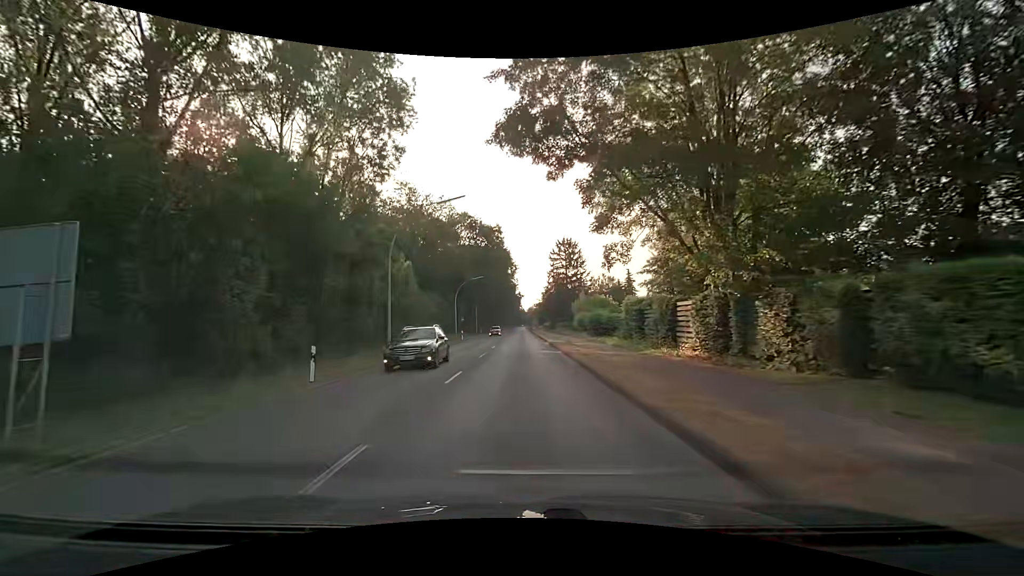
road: secondary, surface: asphalt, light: Day
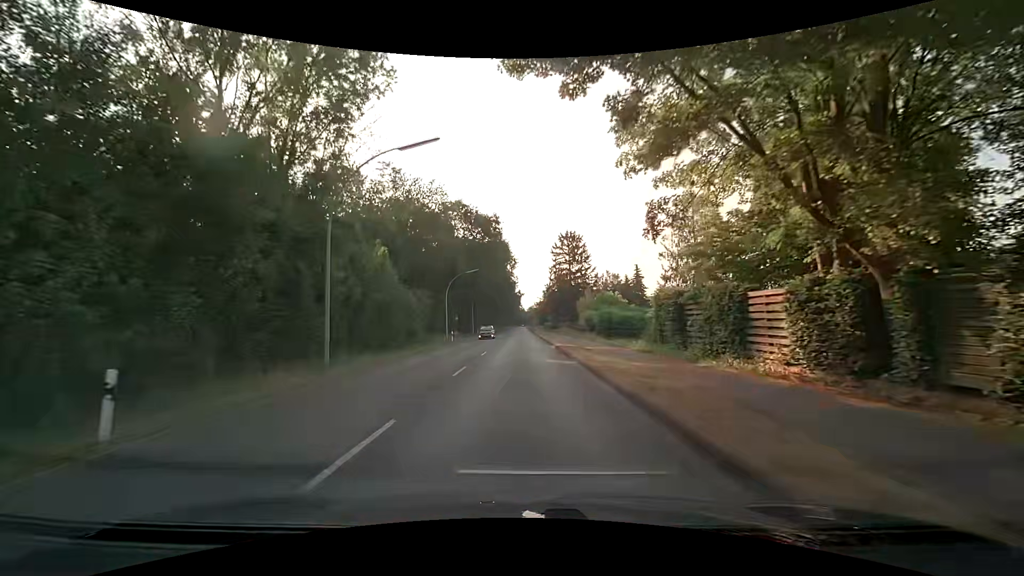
(0.0, +7.7) m; 0°
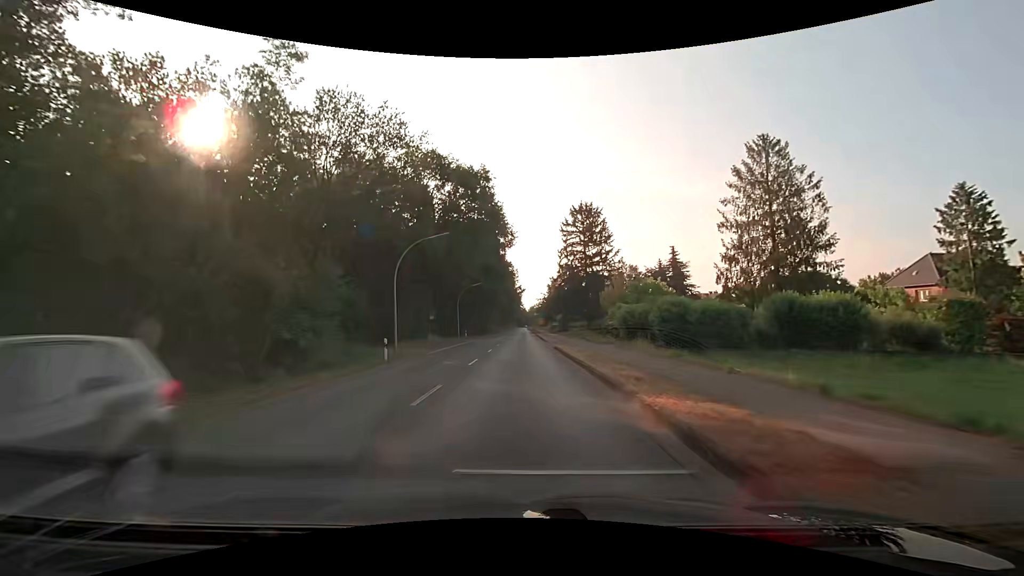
(+0.1, +23.0) m; +1°
(0, +10) (0, +20) (0, +30) (0, +40) (0, +50) (0, +60) (0, +70) (0, +80) (-1, +90) (-1, +100) m
